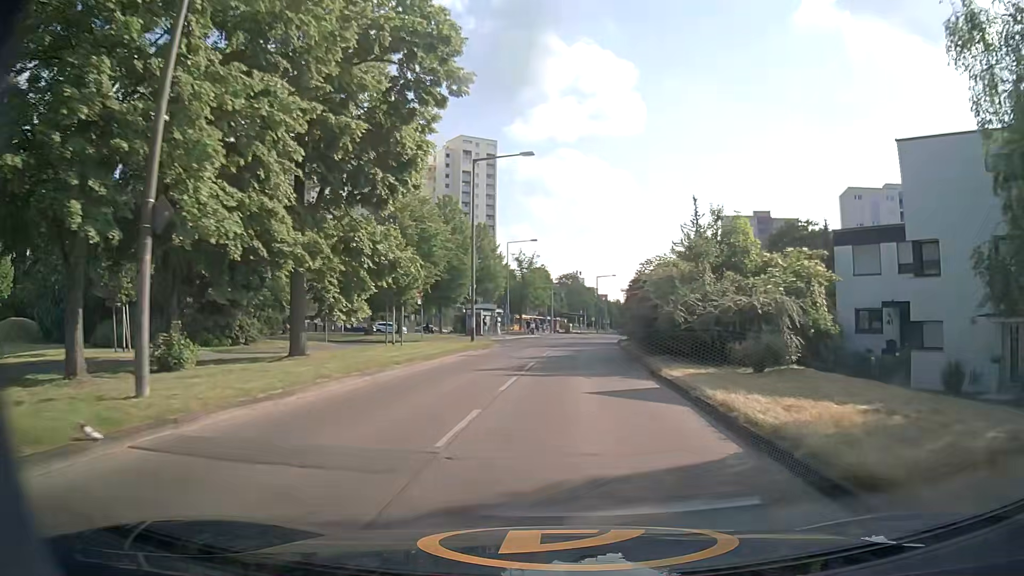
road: tertiary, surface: concrete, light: Day
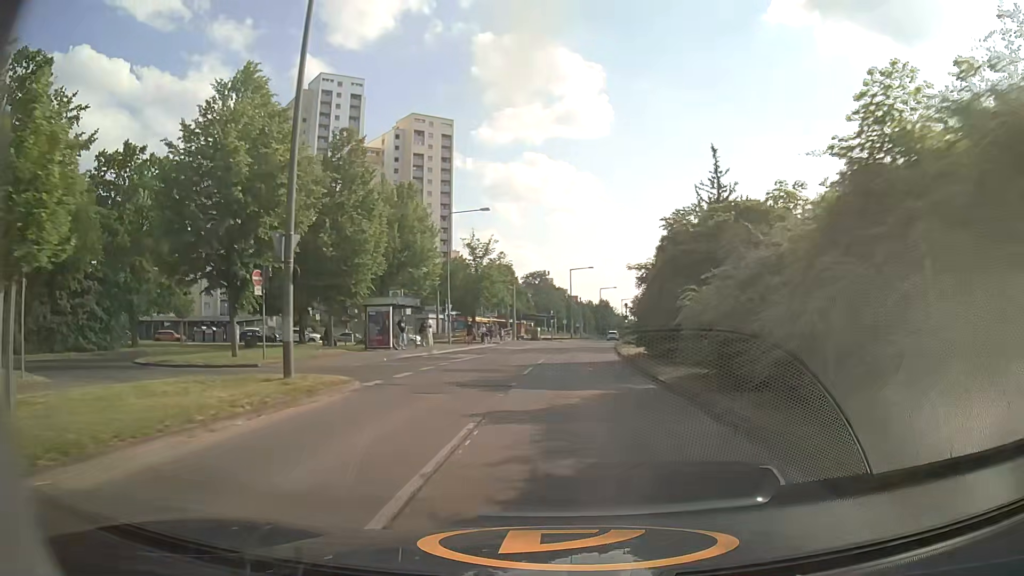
(+0.4, +22.2) m; +2°
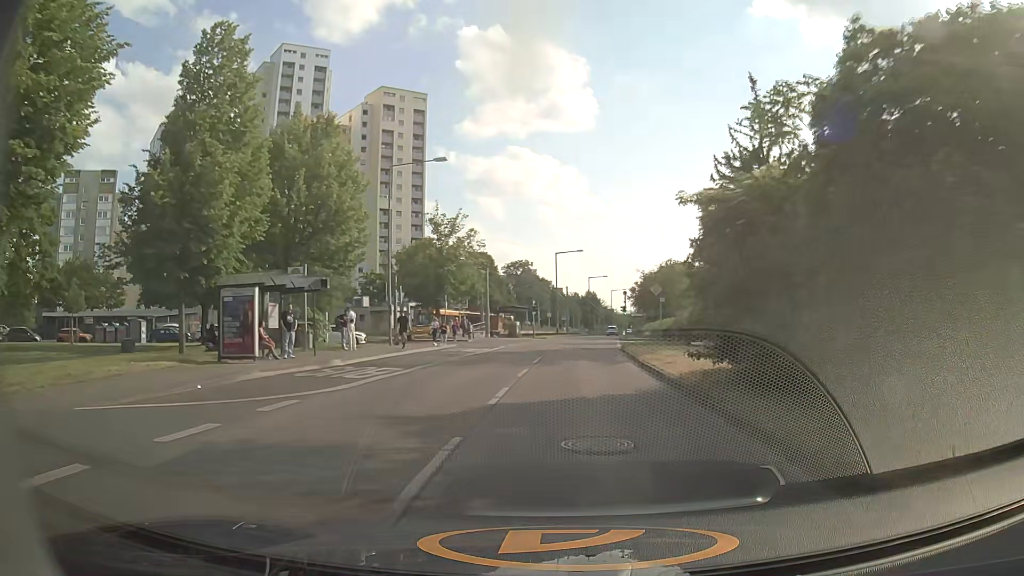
(+0.3, +14.4) m; +2°
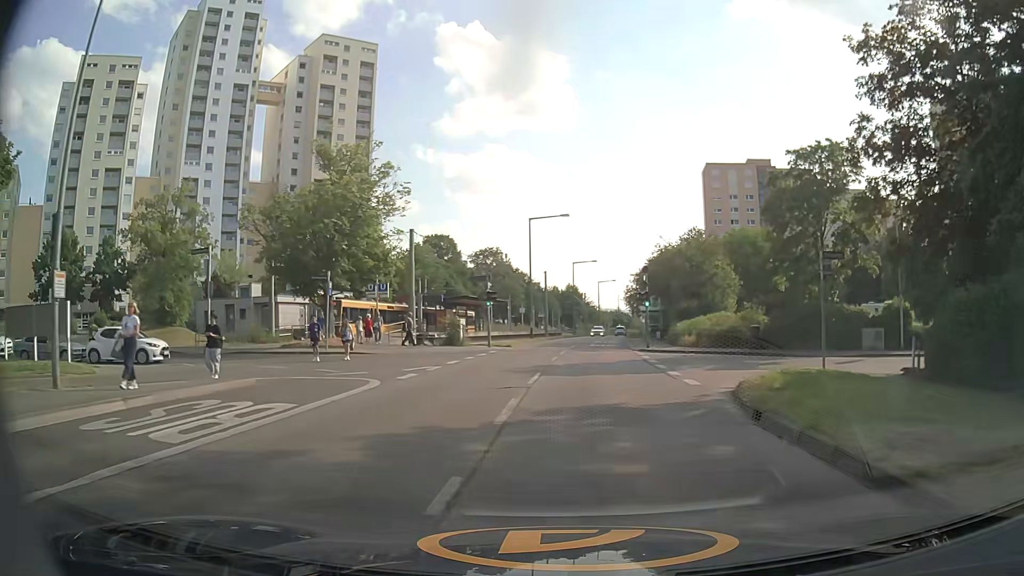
(+0.2, +25.6) m; +1°
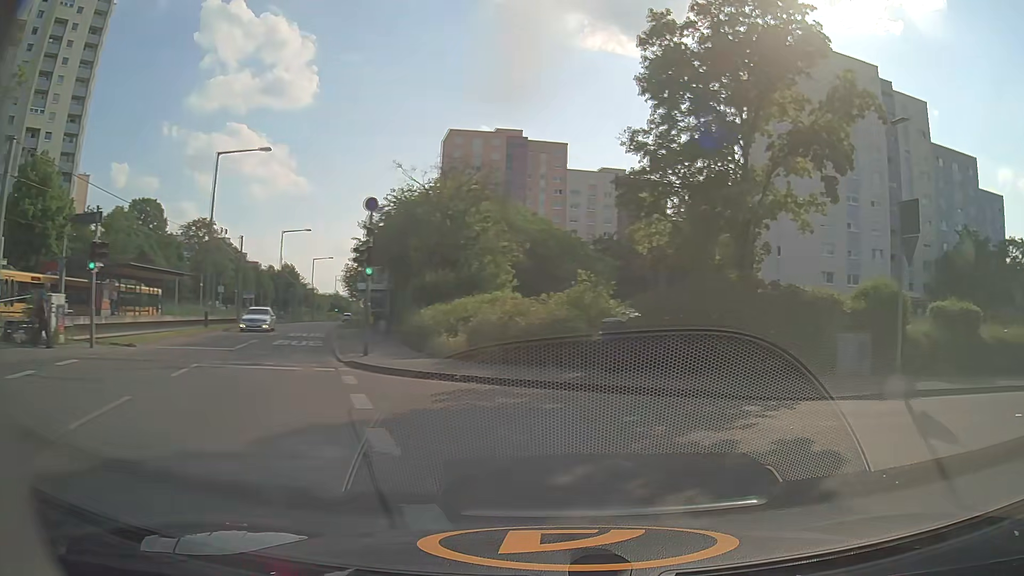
(+1.7, +16.7) m; +25°
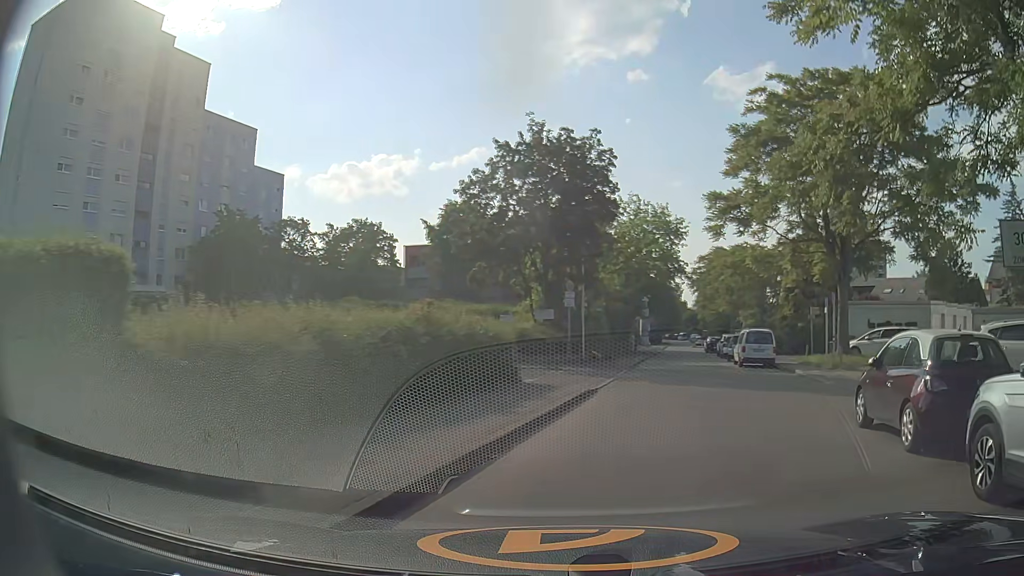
(+7.8, +11.3) m; +61°
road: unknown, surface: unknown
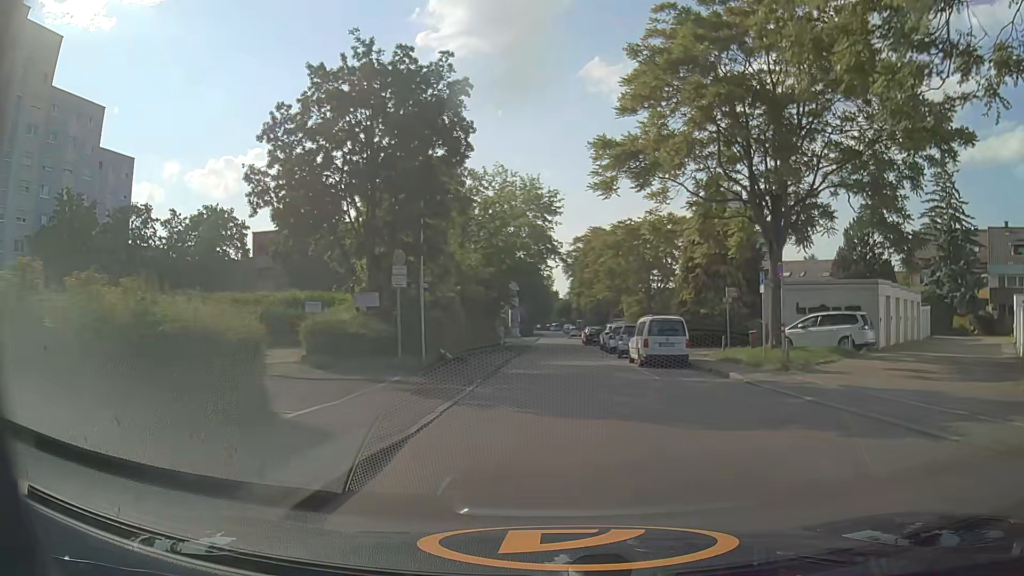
(+1.0, +8.4) m; +11°
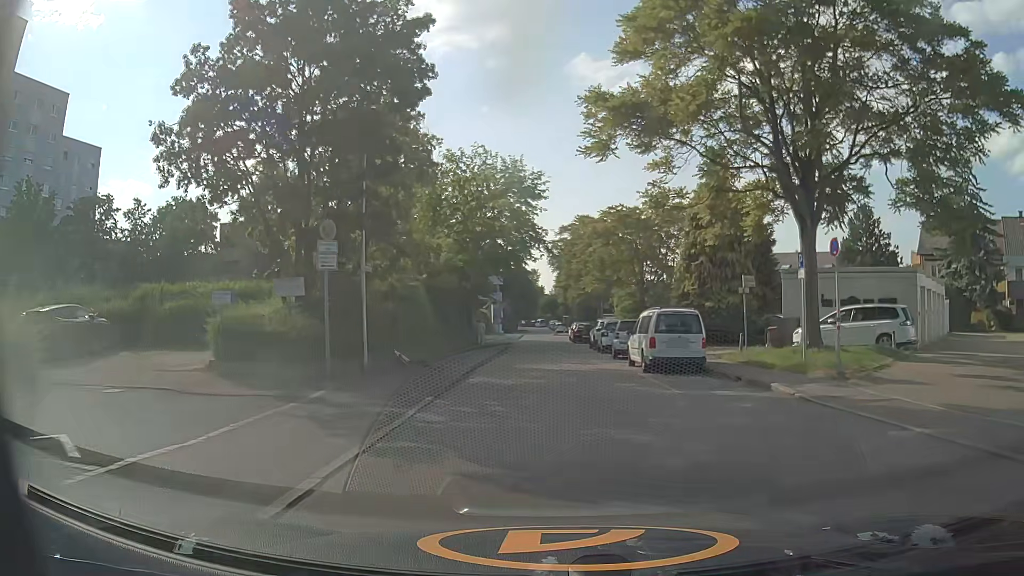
(+0.1, +4.9) m; +1°
(0, +10) (0, +20) (-1, +30) (-1, +40) (-1, +50) (-1, +60) (-2, +70) (-2, +80) (-2, +90) (-3, +100) m
